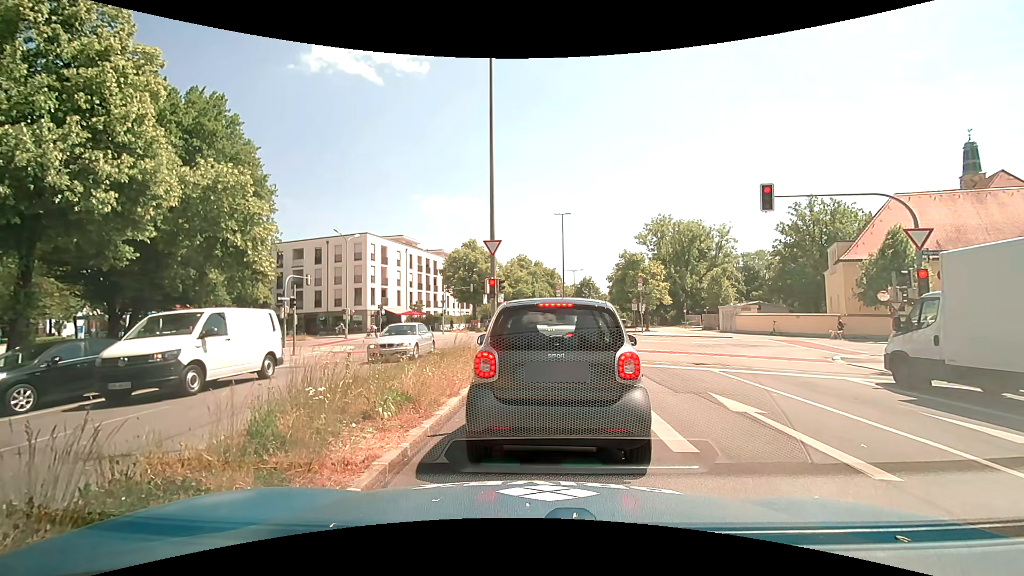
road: secondary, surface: asphalt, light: Day
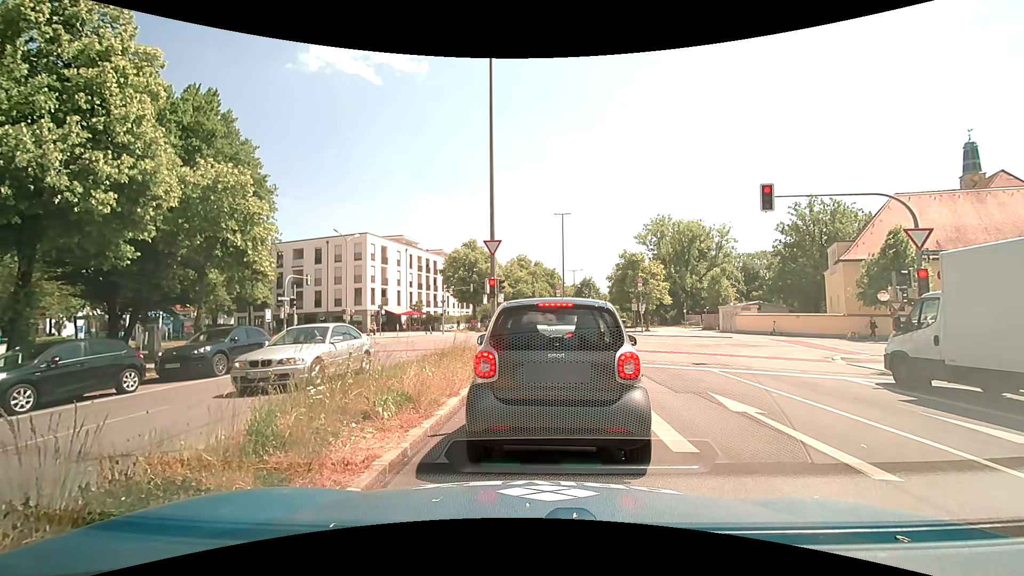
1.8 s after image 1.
(0.0, 0.0) m; 0°
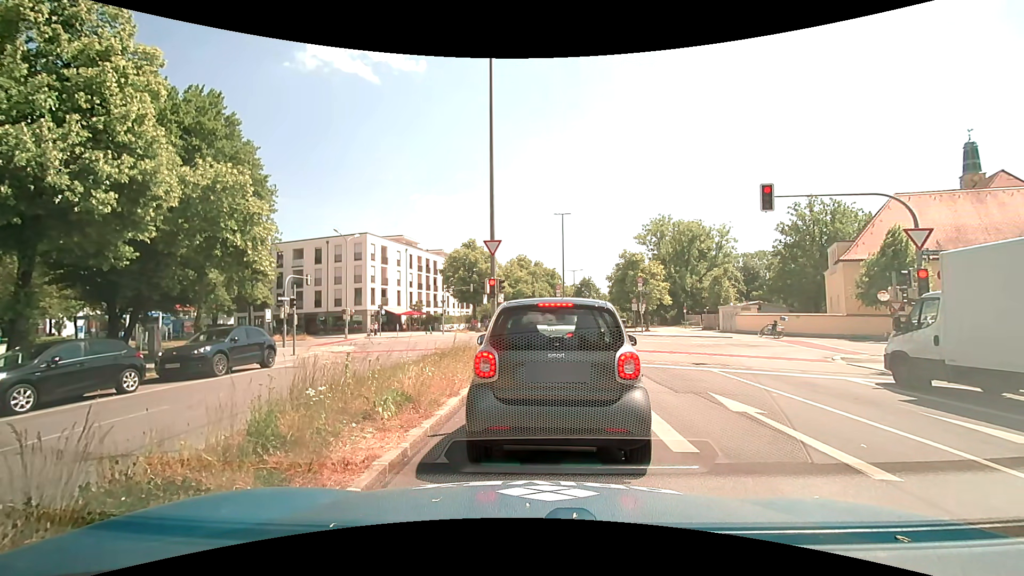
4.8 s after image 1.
(0.0, 0.0) m; 0°
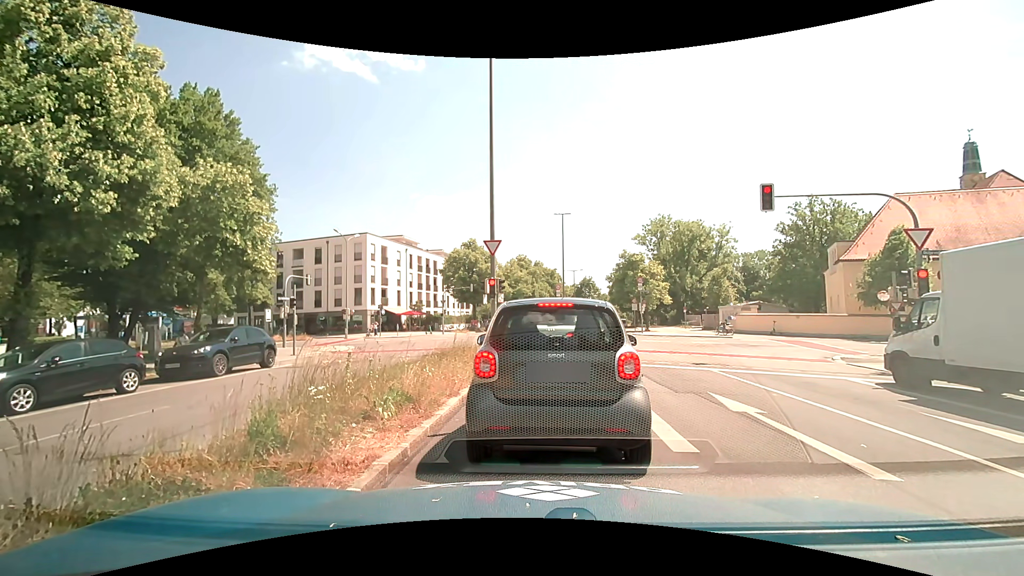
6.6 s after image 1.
(0.0, 0.0) m; 0°
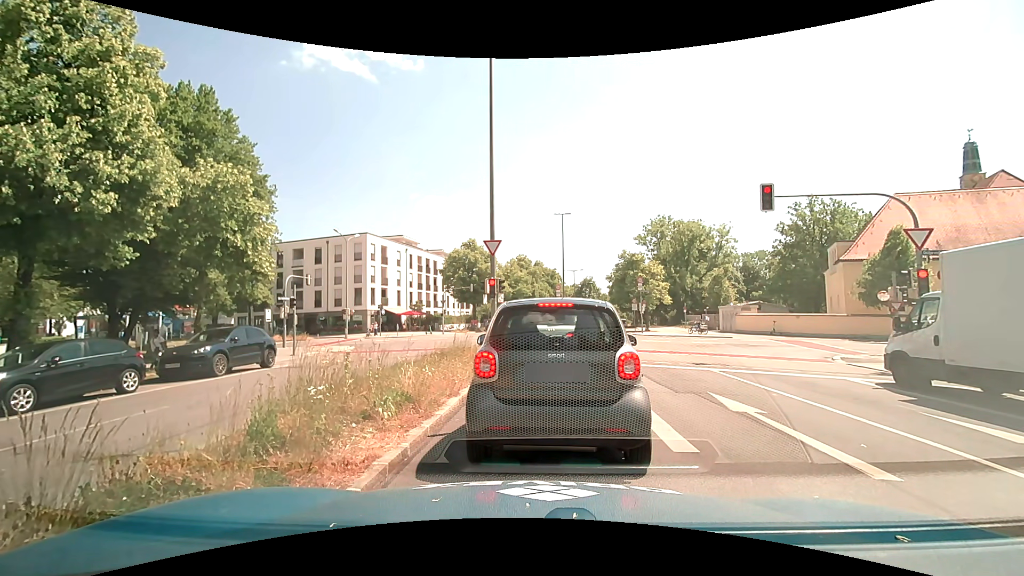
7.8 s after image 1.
(0.0, 0.0) m; 0°
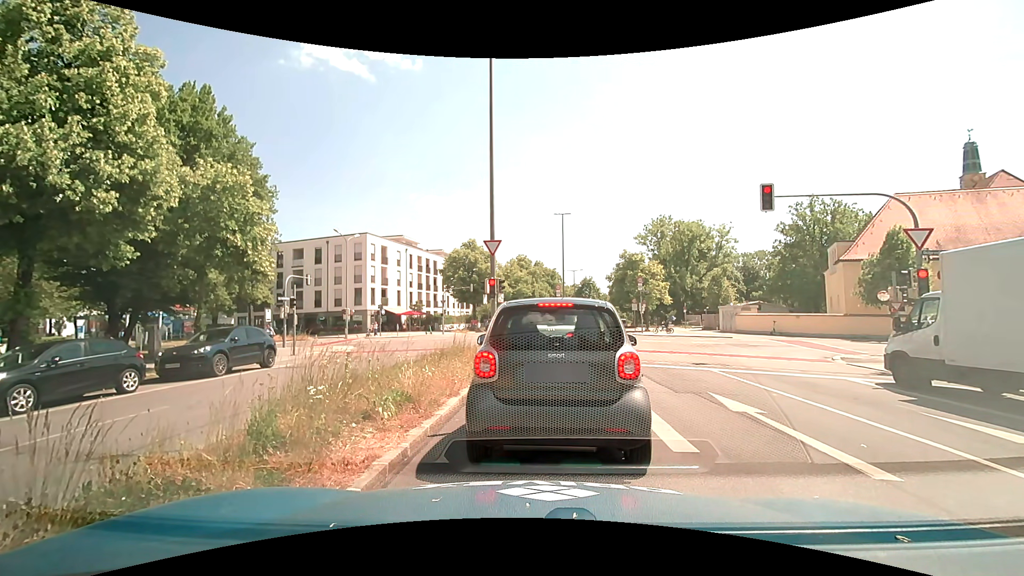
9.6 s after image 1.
(0.0, 0.0) m; 0°
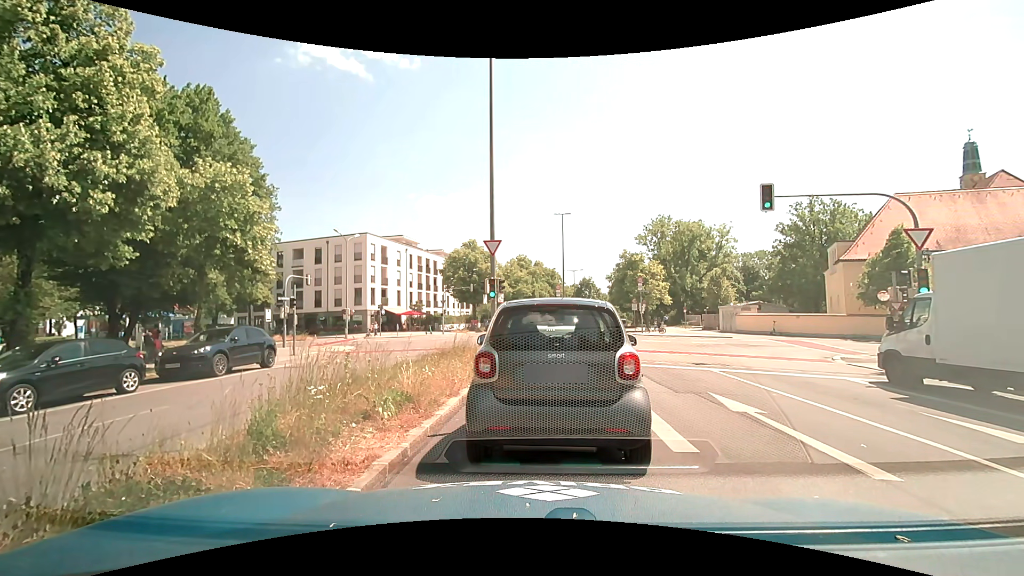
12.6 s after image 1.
(0.0, 0.0) m; 0°
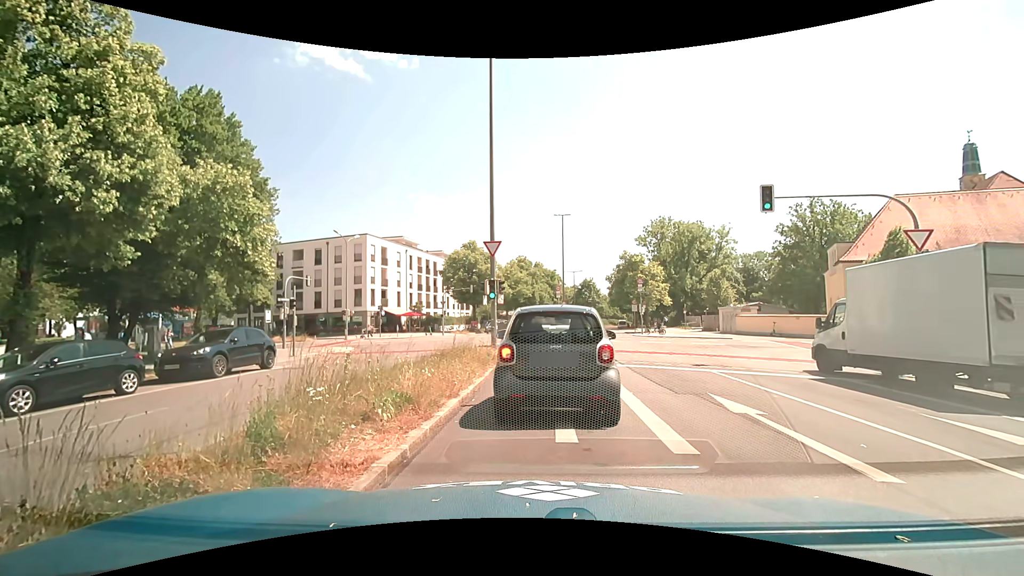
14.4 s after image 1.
(0.0, 0.0) m; 0°
(+1, +10) (+2, +20) (+3, +30) (+2, +40) (-2, +48) (-11, +54) (-20, +58) (-29, +61) (-39, +65) (-48, +68) m
